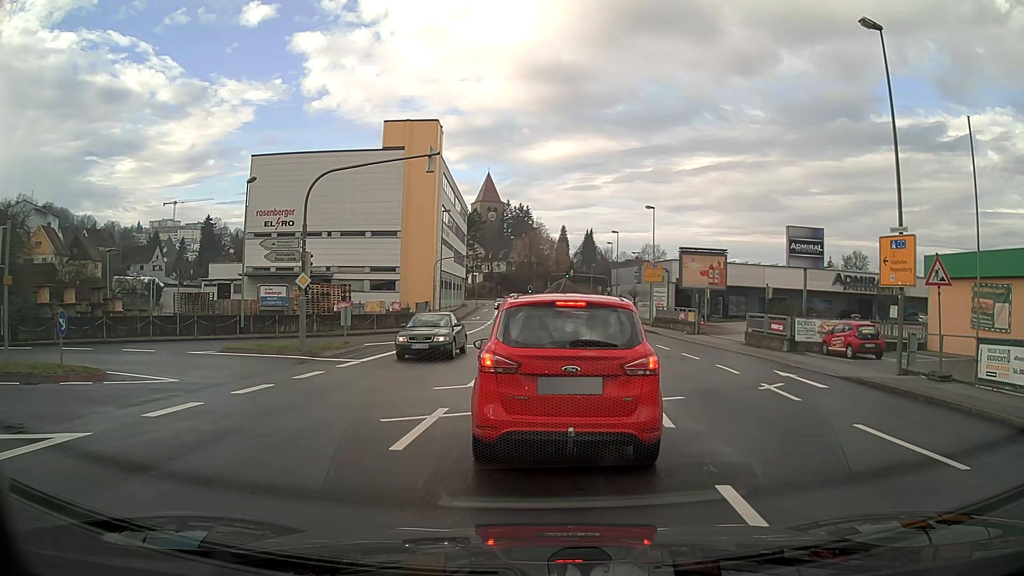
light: Day
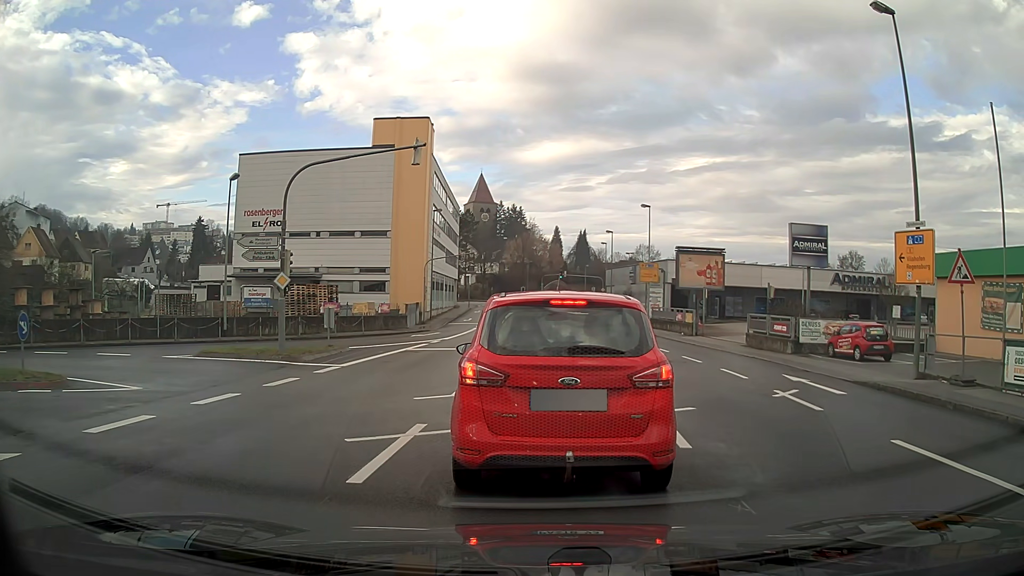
(0.0, +1.3) m; 0°
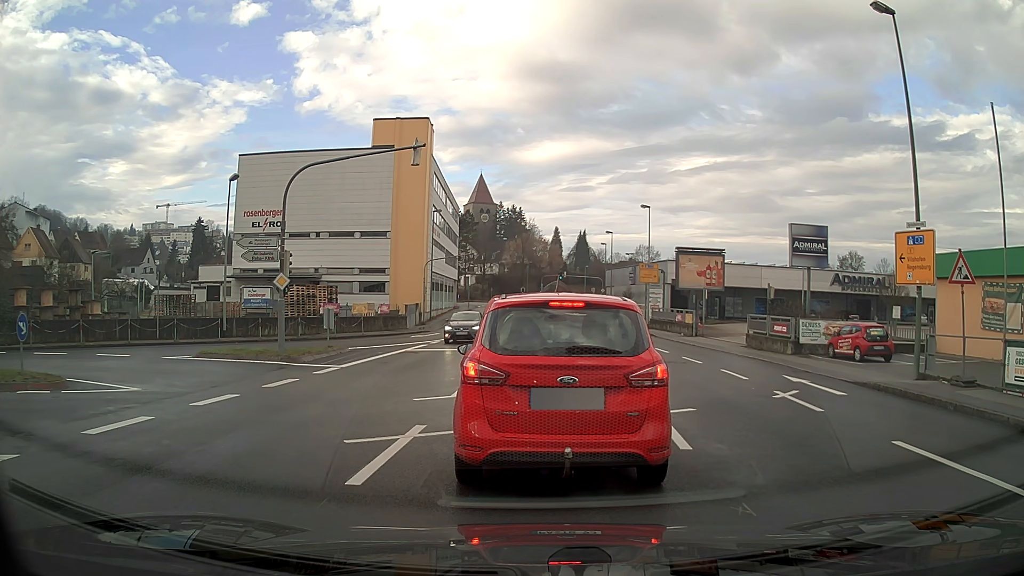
(0.0, +0.1) m; 0°
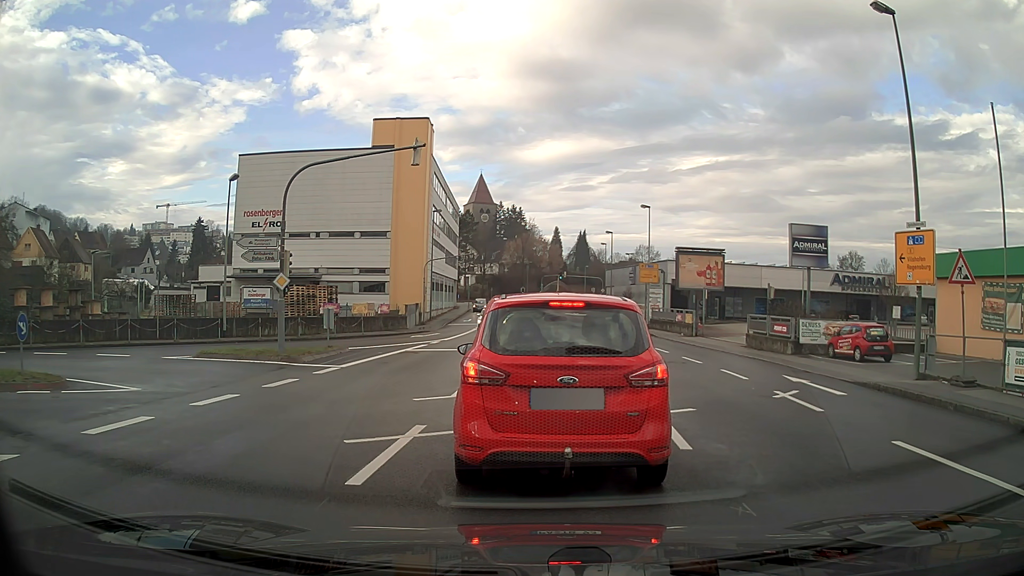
(0.0, 0.0) m; 0°
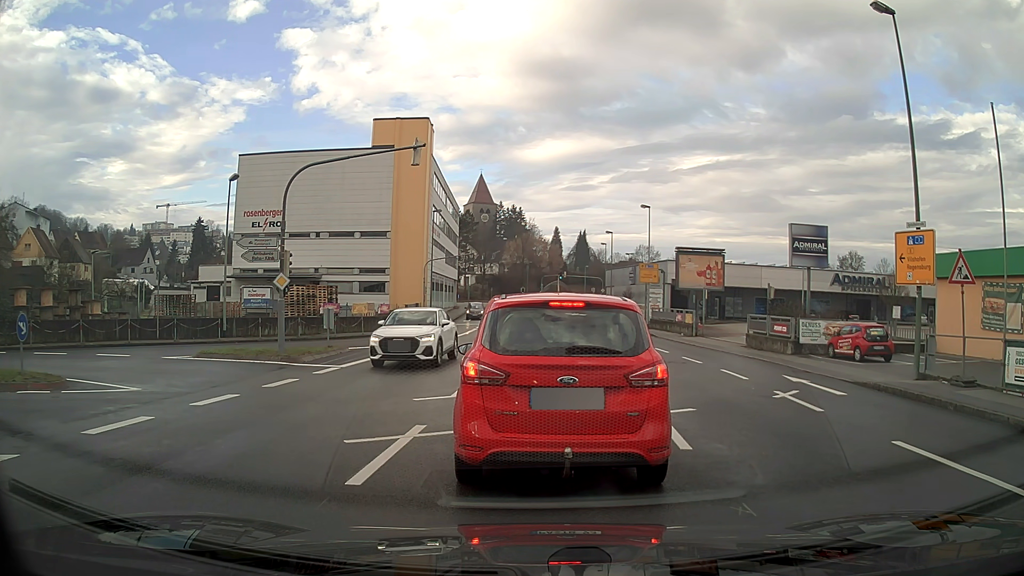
(0.0, 0.0) m; 0°
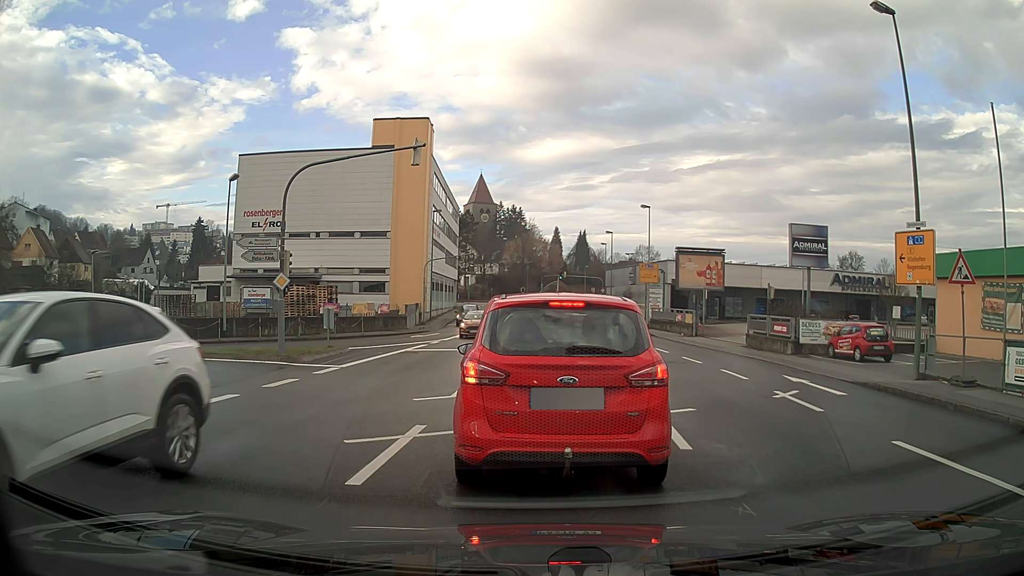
(0.0, 0.0) m; 0°
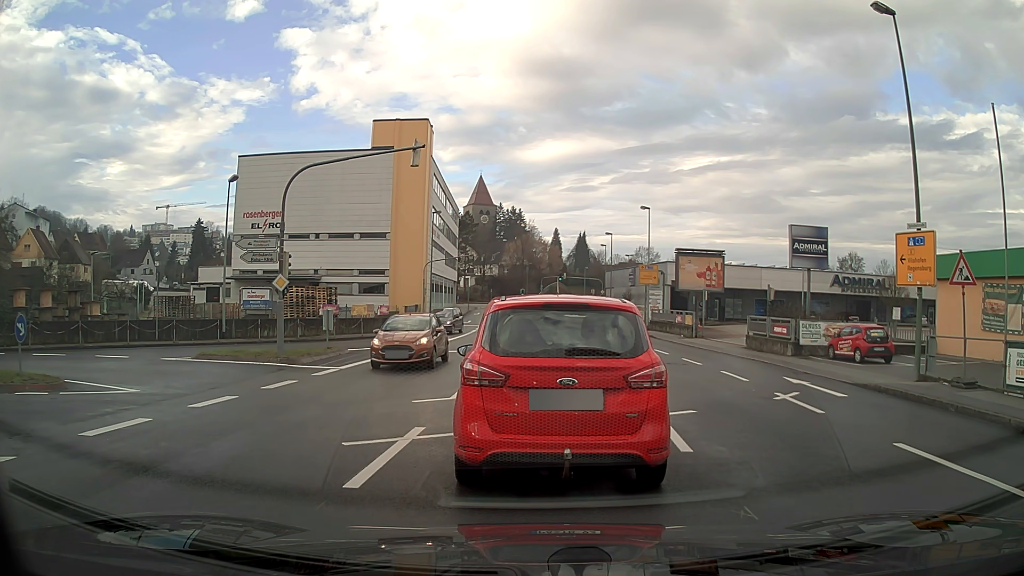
(0.0, 0.0) m; 0°
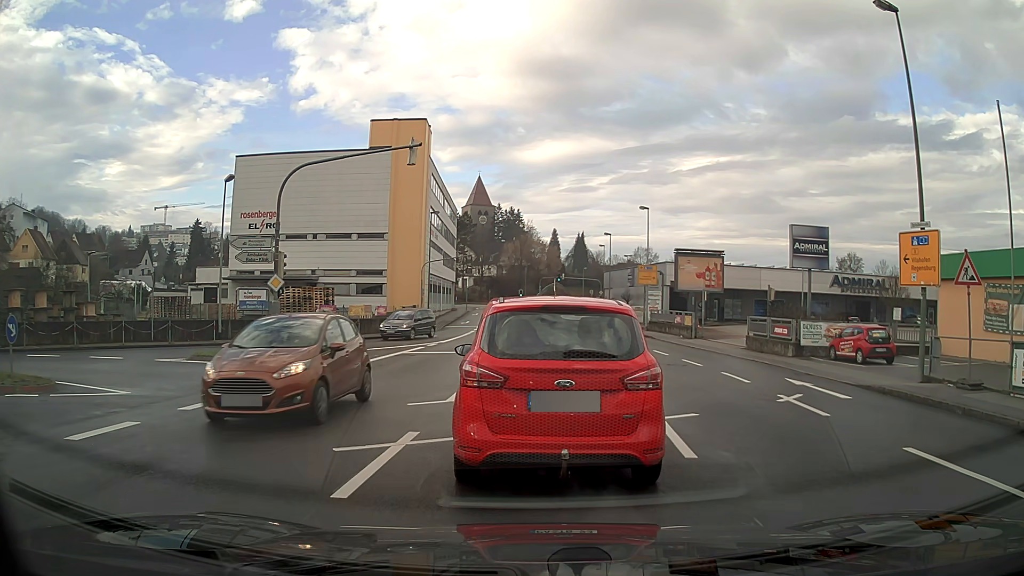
(0.0, +0.3) m; 0°
